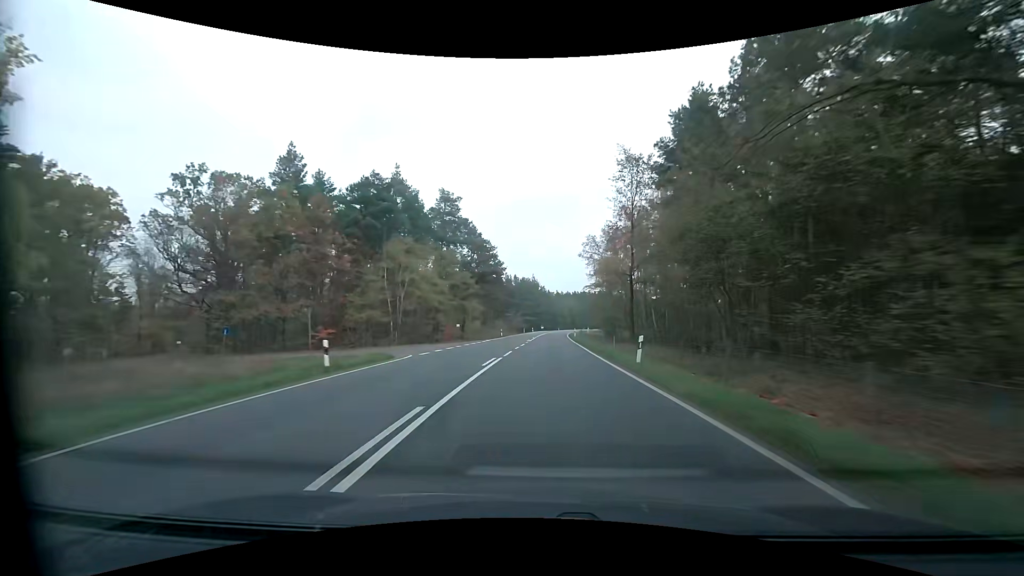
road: primary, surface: asphalt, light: Day
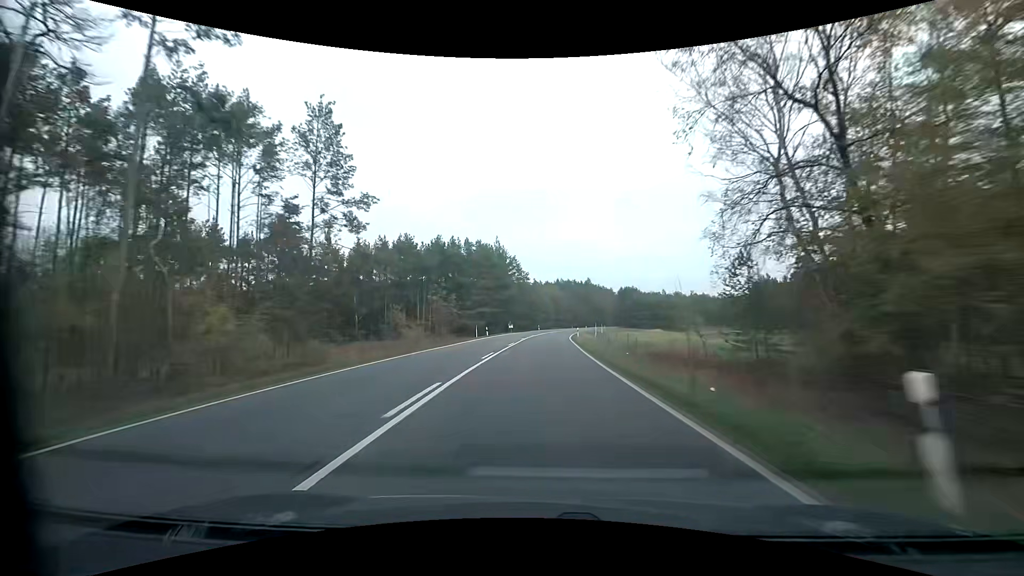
(+1.8, +63.3) m; +3°
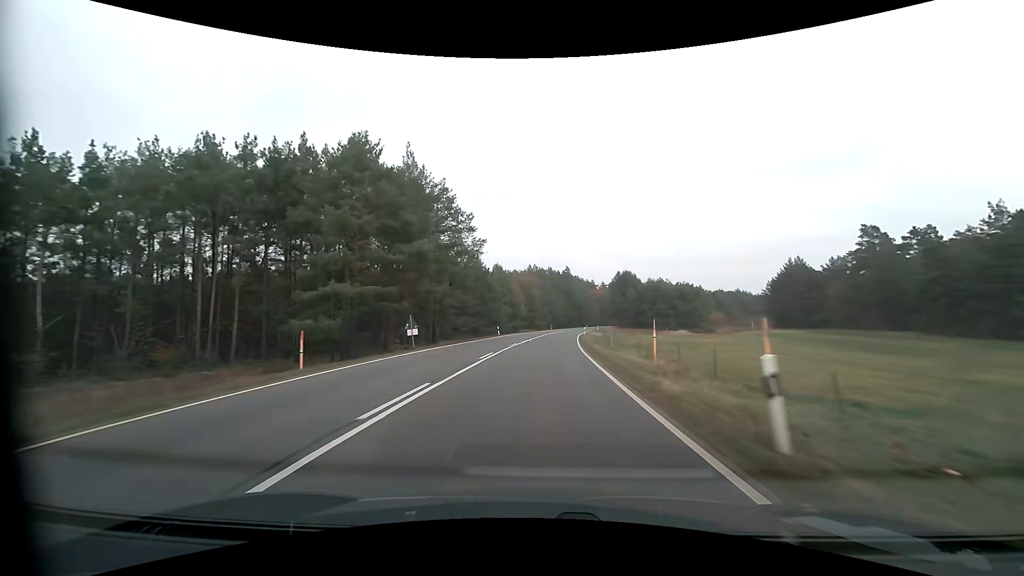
(+0.9, +47.9) m; +3°
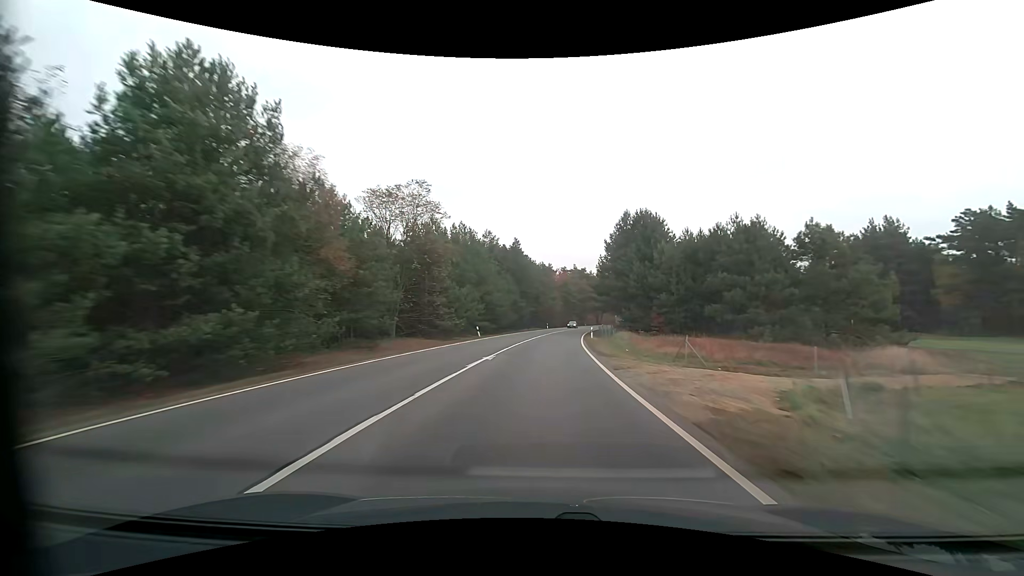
(+3.4, +64.1) m; +6°
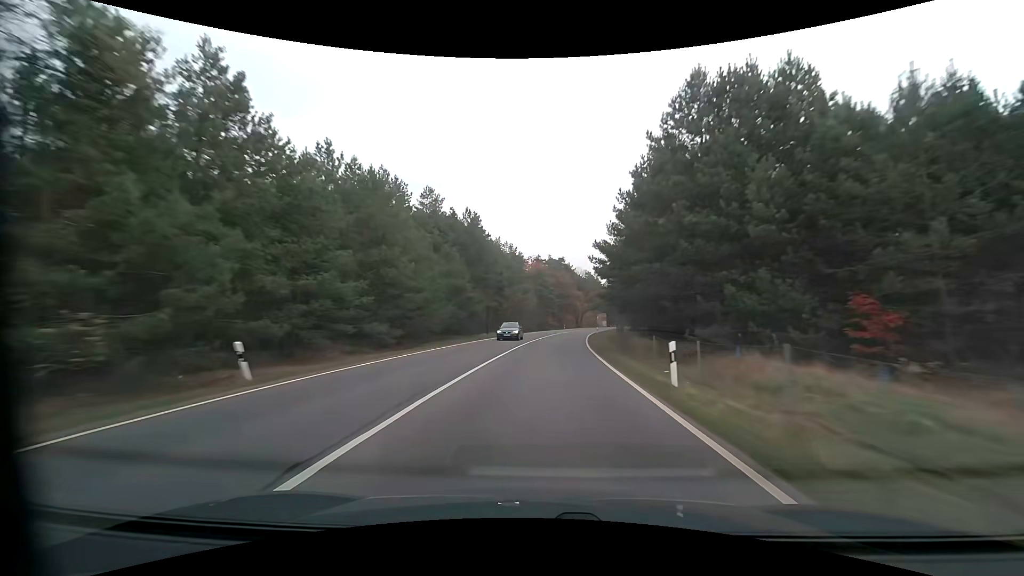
(+0.9, +32.1) m; +3°
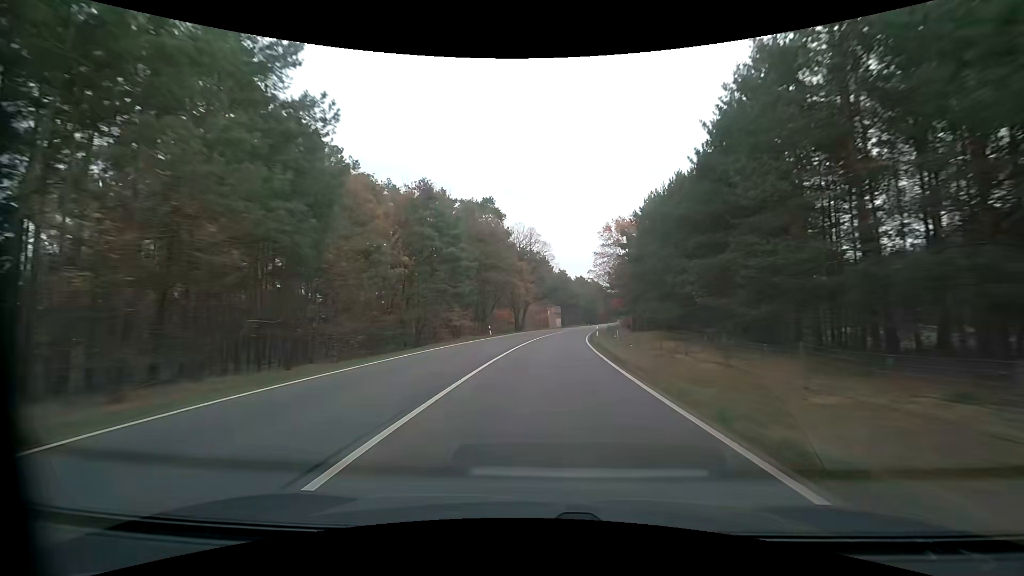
(+4.2, +64.1) m; +7°
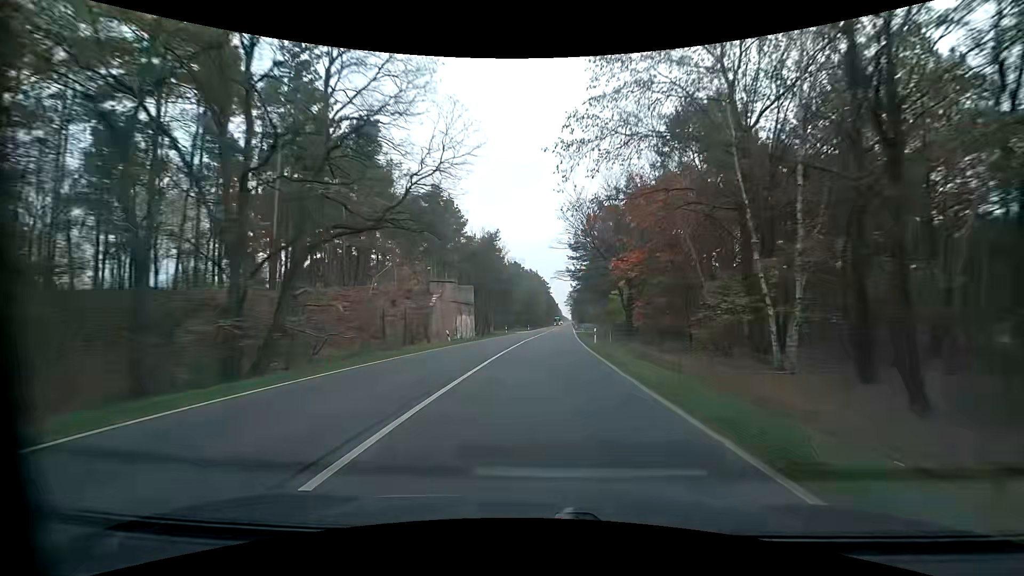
(+4.3, +63.9) m; +8°
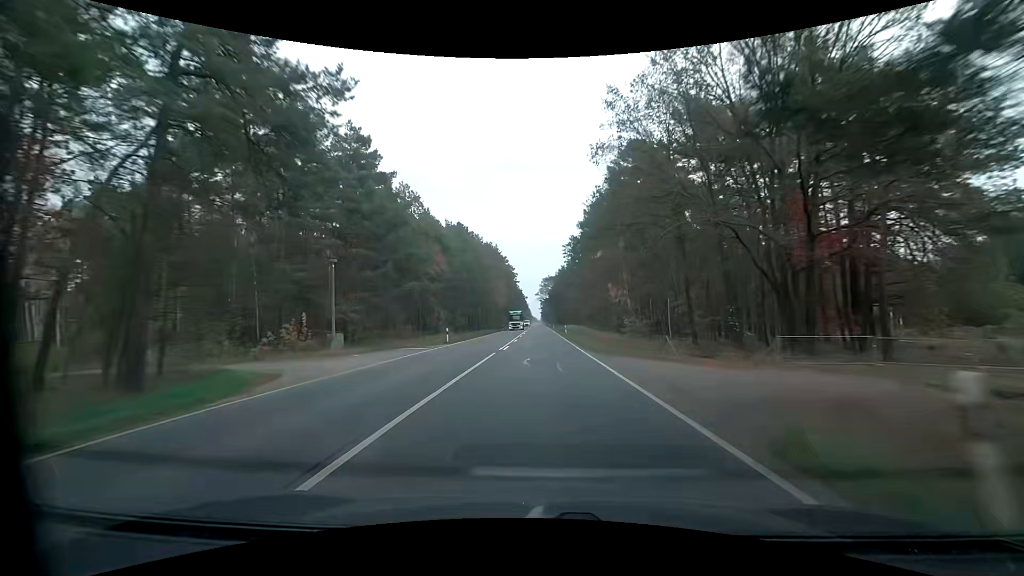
(+2.5, +63.8) m; +3°
(0, +10) (0, +20) (0, +30) (0, +40) (0, +50) (0, +60) (0, +70) (0, +80) (0, +90) (0, +100) m
